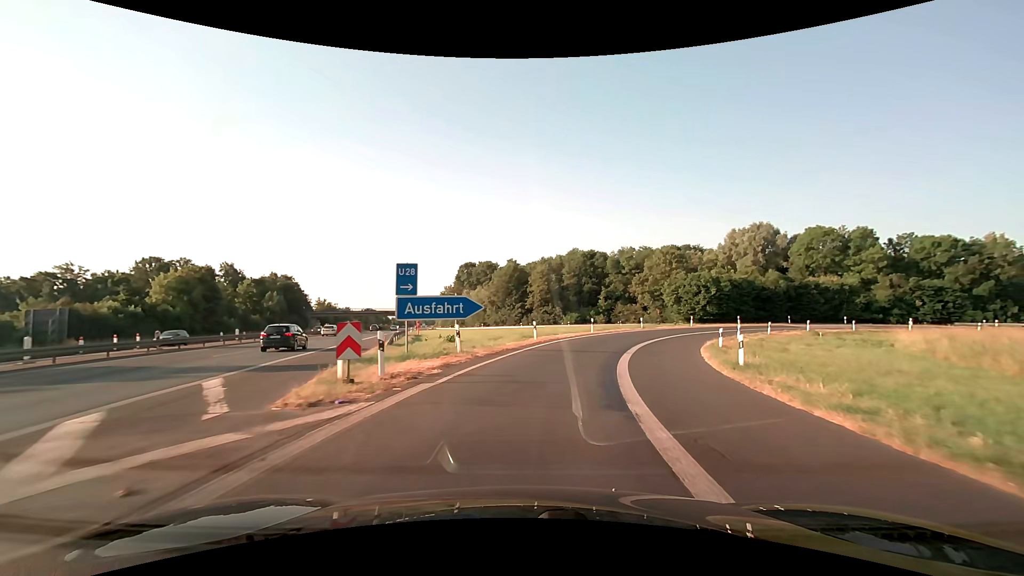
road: motorway_link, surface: asphalt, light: Day
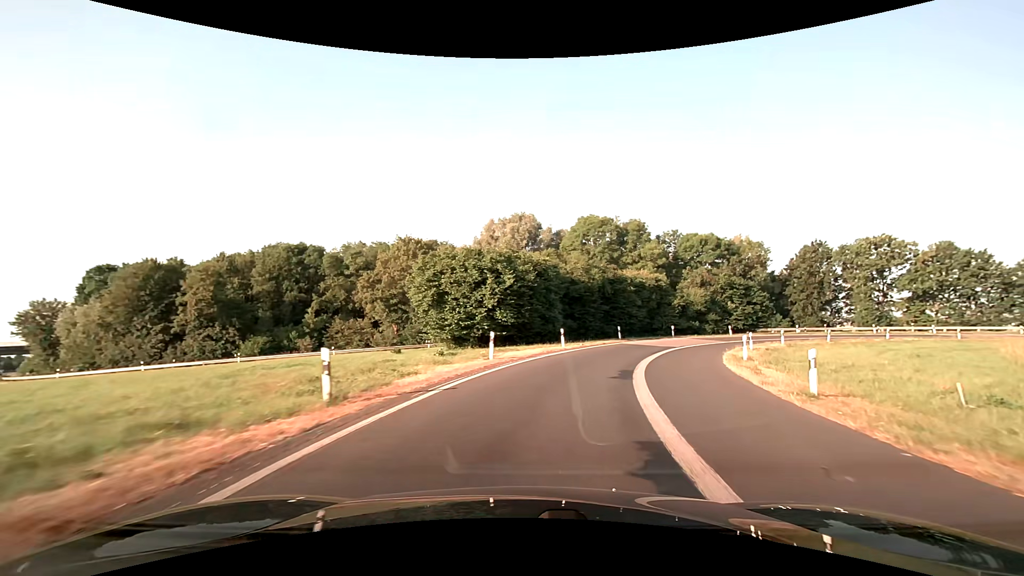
(+8.6, +36.1) m; +29°
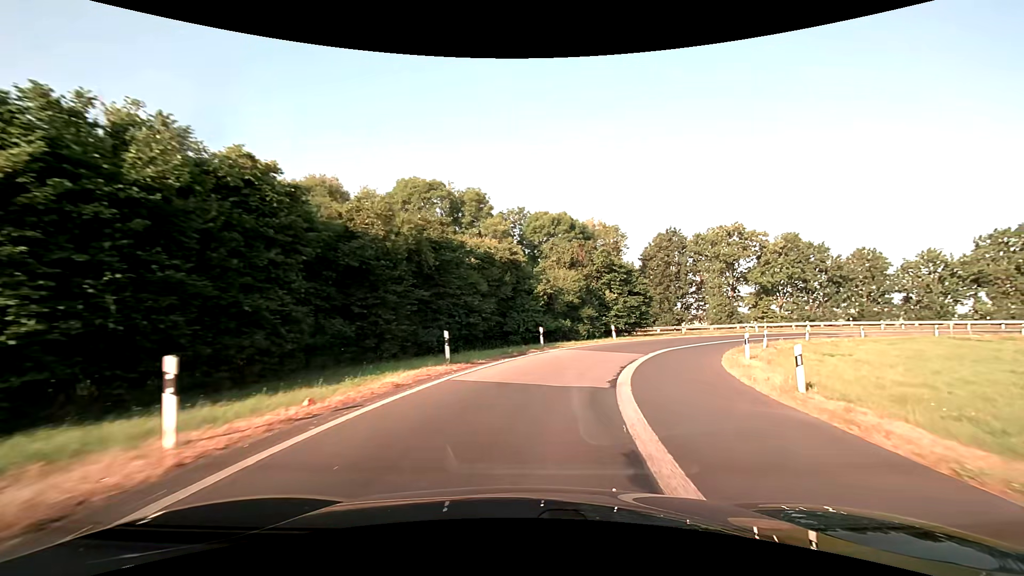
(+3.8, +21.7) m; +19°
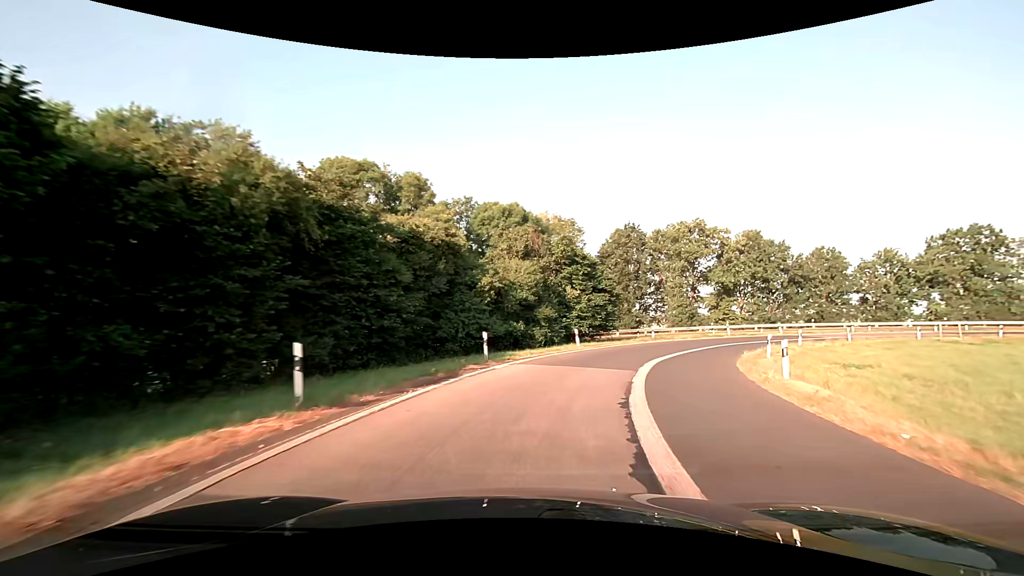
(+0.3, +7.2) m; +5°
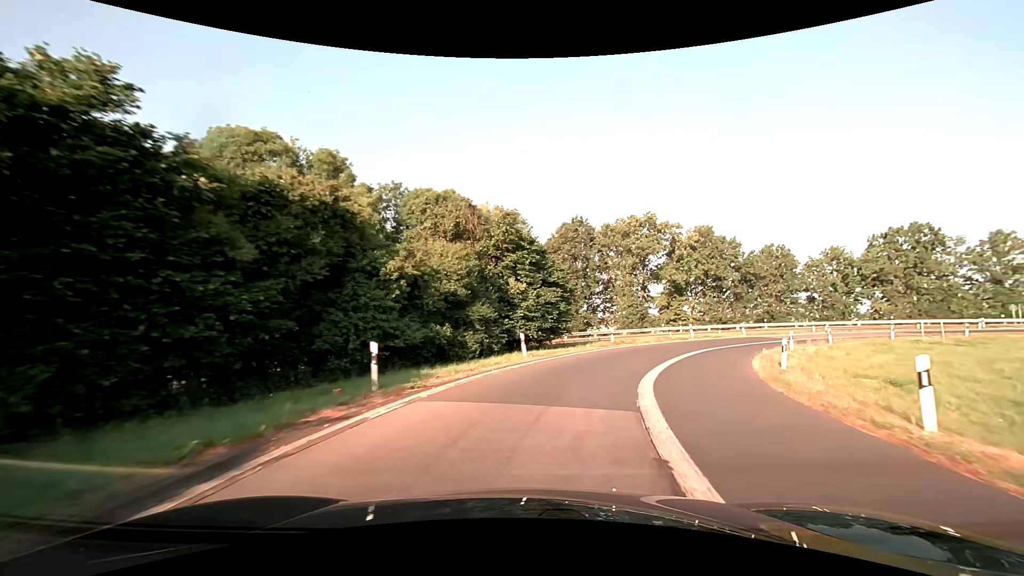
(+0.4, +7.2) m; +6°
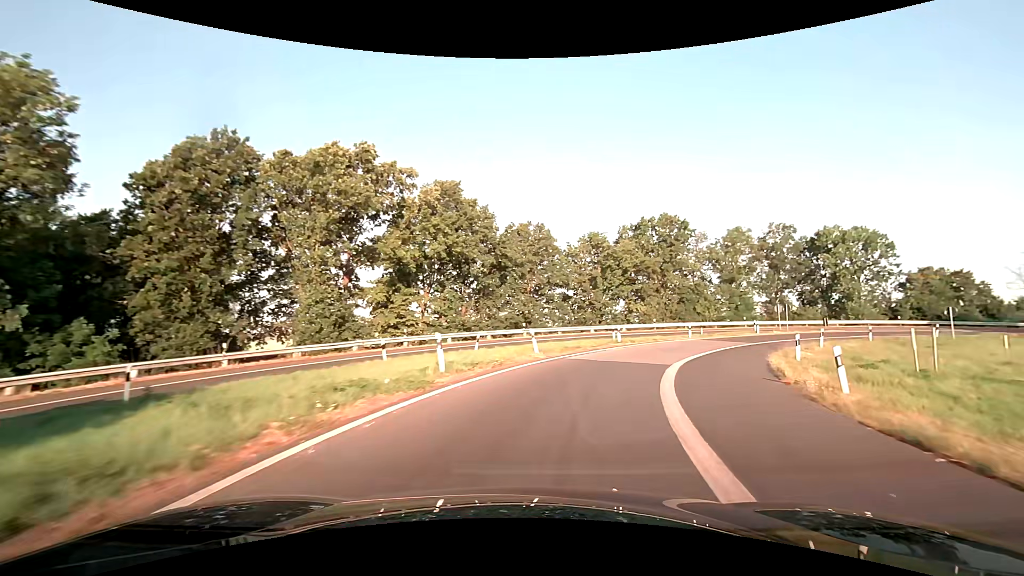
(+7.2, +27.0) m; +31°
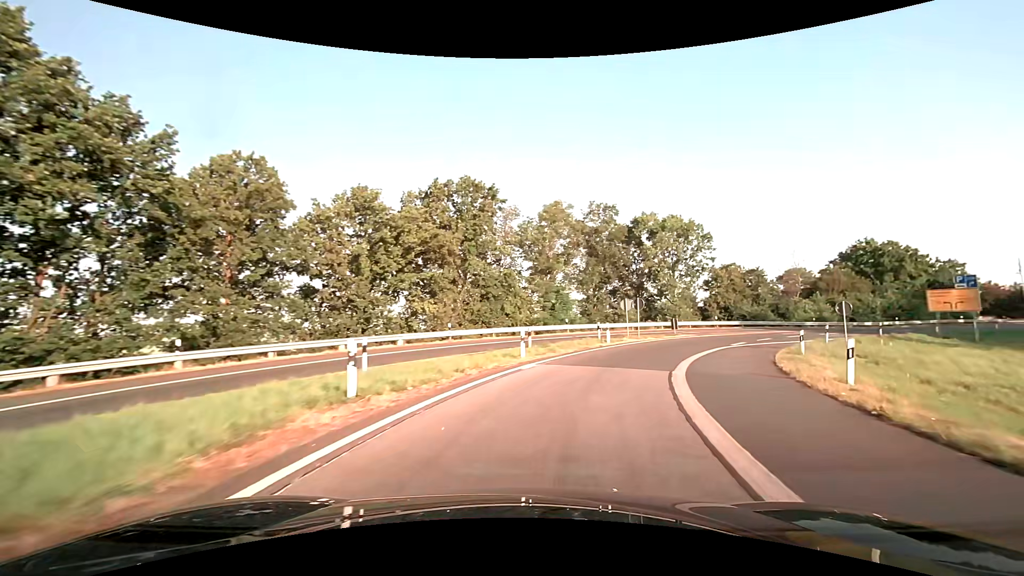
(+4.2, +20.5) m; +24°
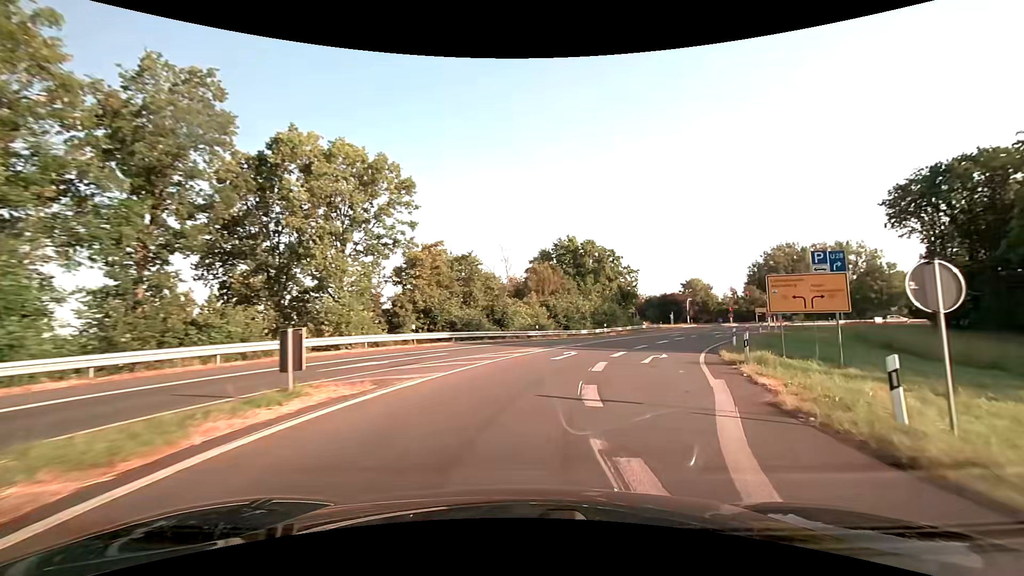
(+7.8, +26.3) m; +34°
(+1, +10) (+4, +19) (+8, +29) (+12, +38) (+17, +46) (+22, +55) (+28, +63) (+33, +72) (+39, +80) (+46, +87) m
